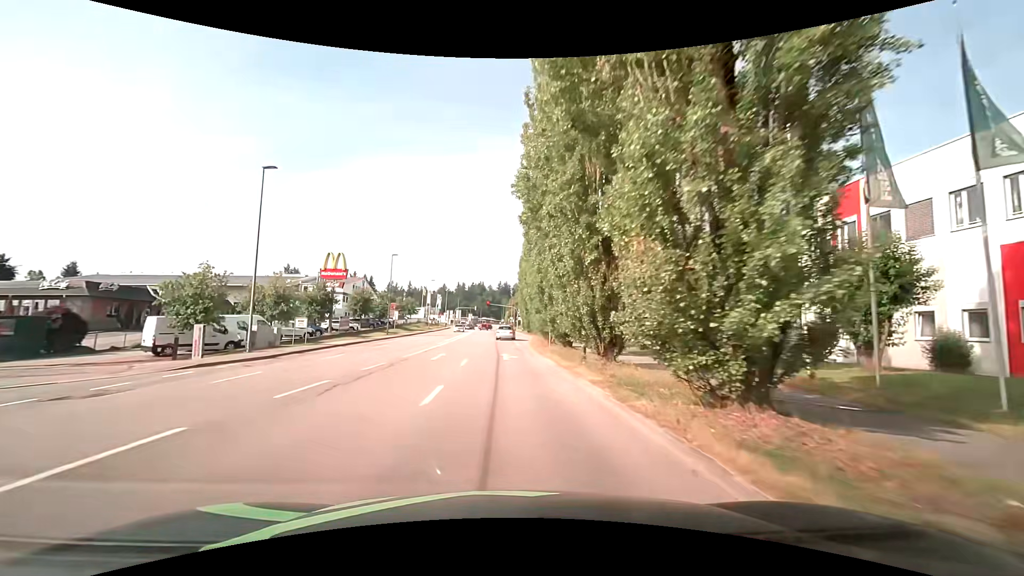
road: tertiary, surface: asphalt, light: Day
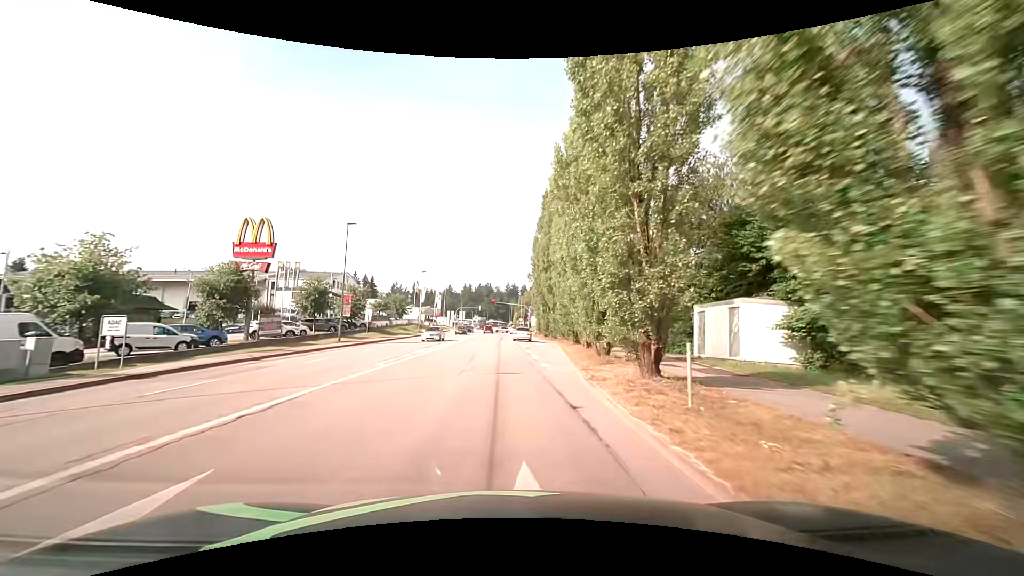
(-0.3, +20.6) m; -1°
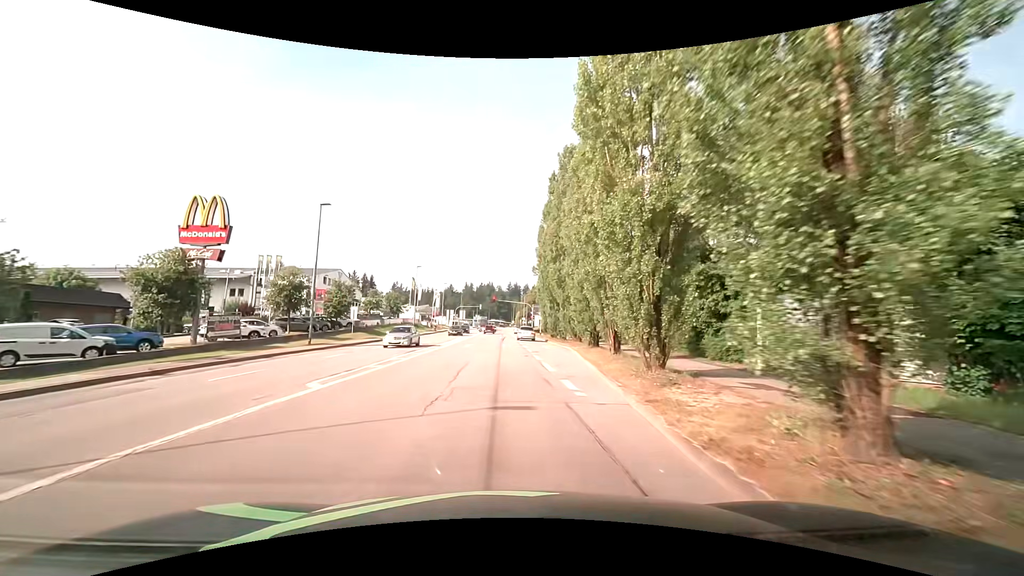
(0.0, +6.6) m; 0°
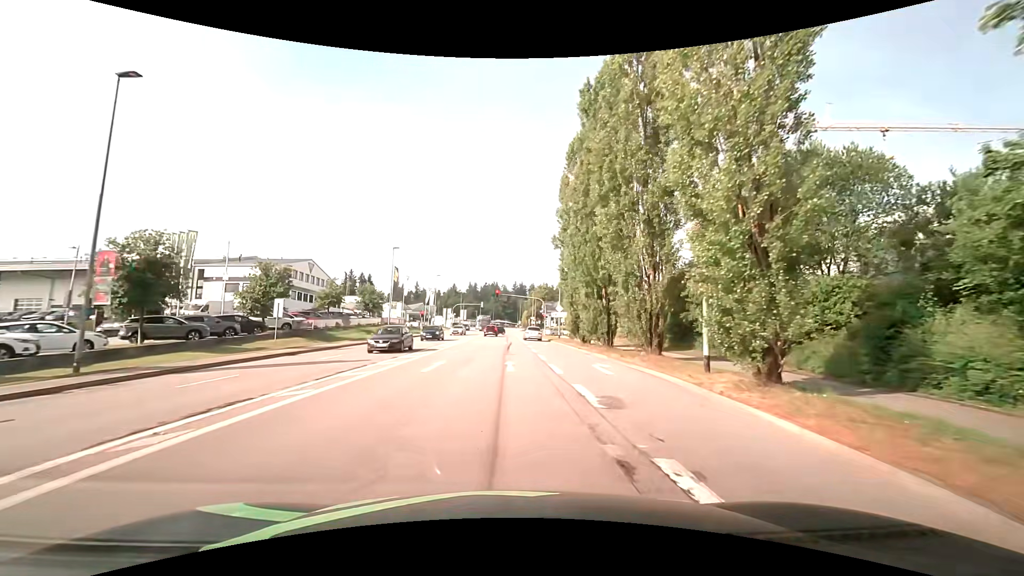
(0.0, +19.3) m; 0°
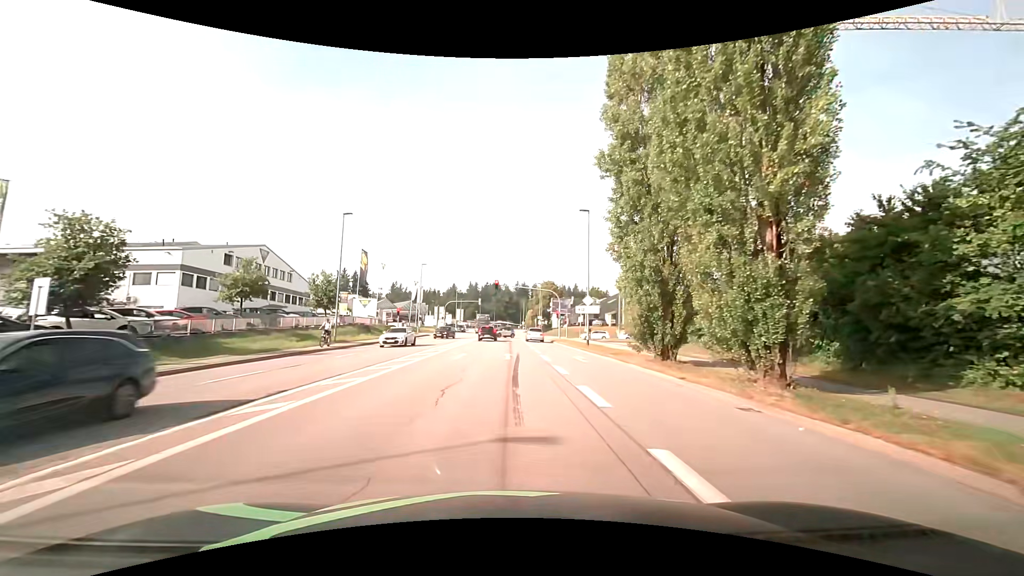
(-0.1, +18.2) m; -1°
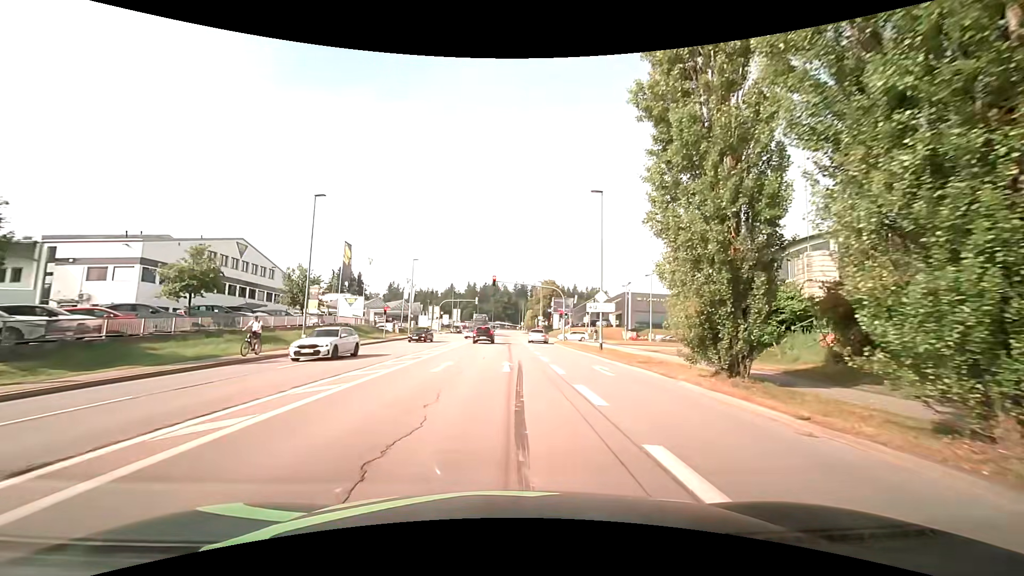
(0.0, +5.7) m; +1°
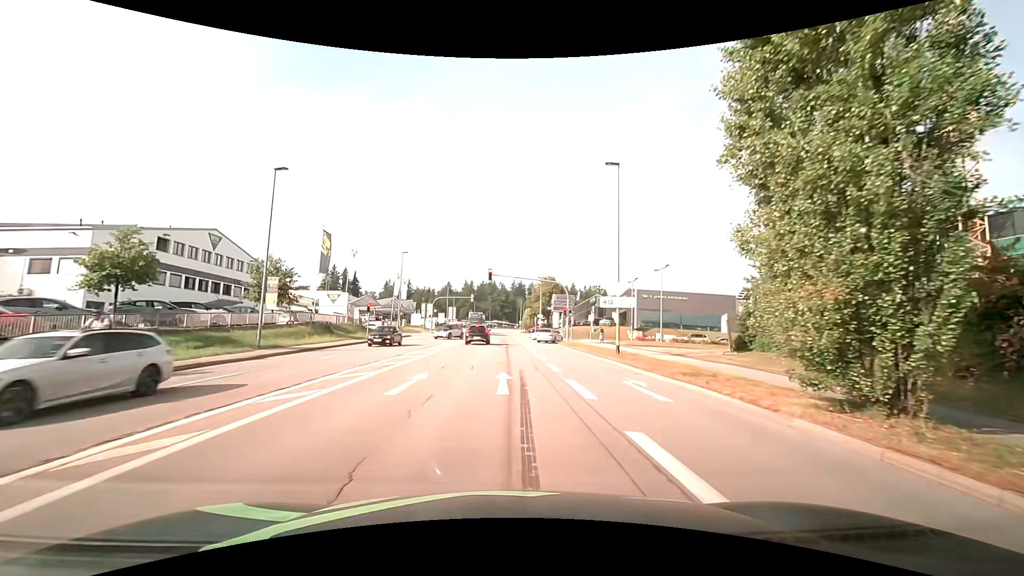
(-0.1, +5.4) m; -1°
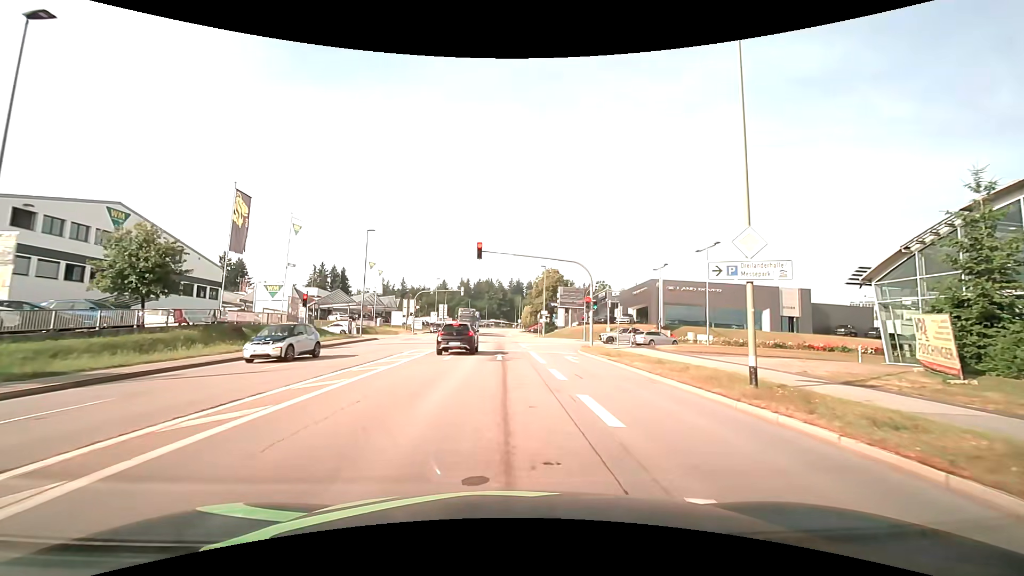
(+0.1, +14.4) m; 0°
